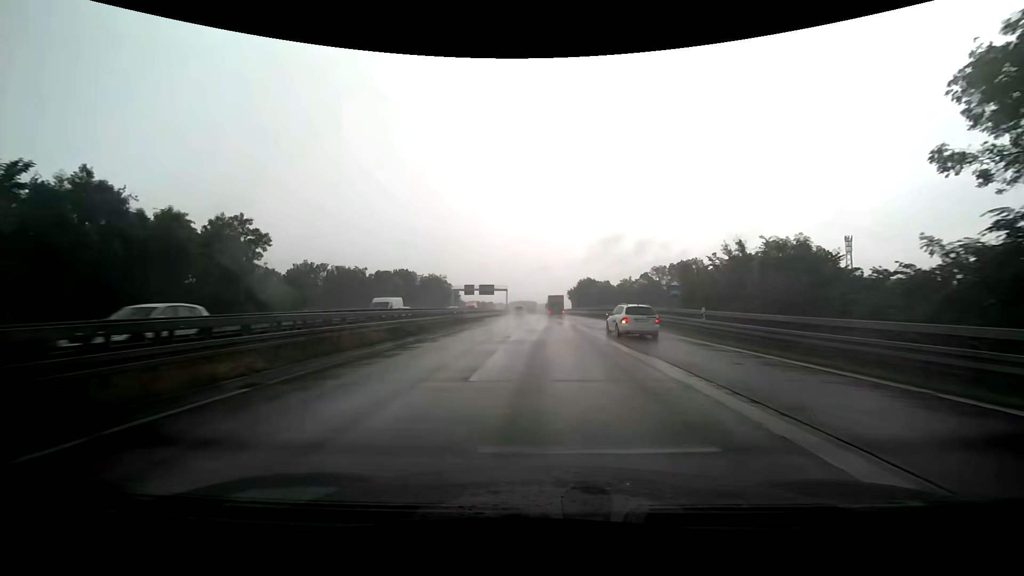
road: trunk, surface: asphalt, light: Day
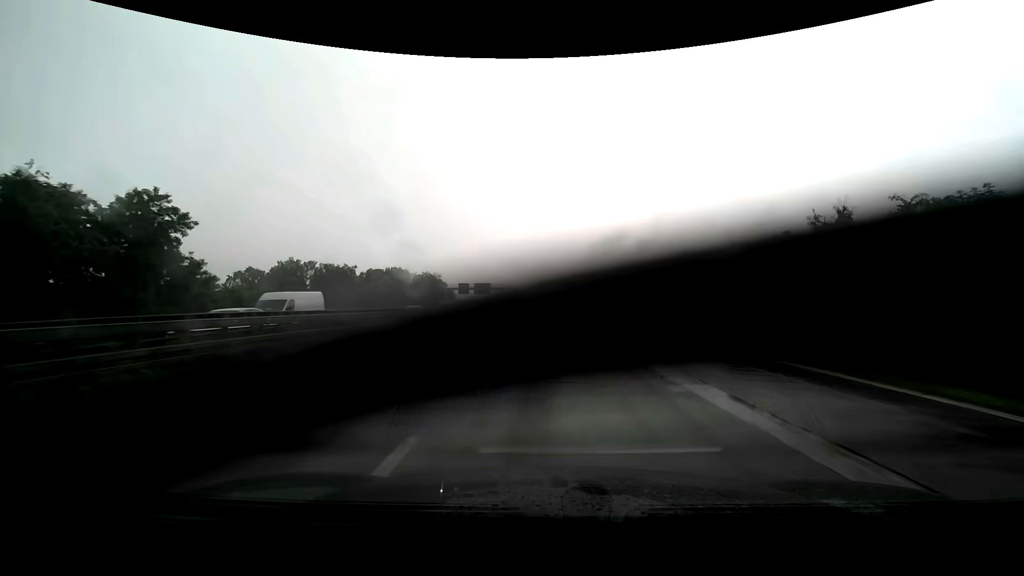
(0.0, +10.1) m; 0°
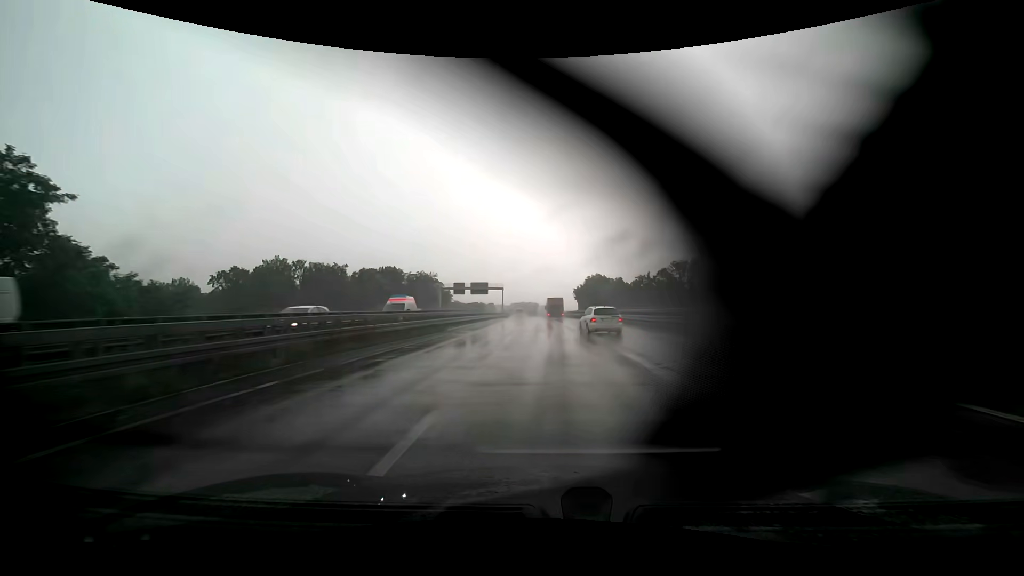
(0.0, +10.1) m; 0°
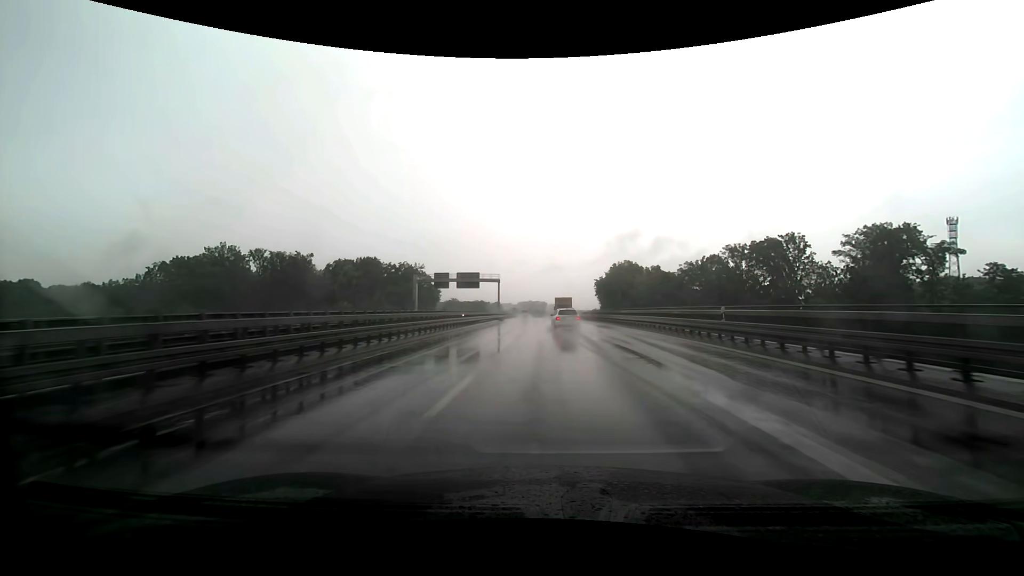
(-0.3, +31.1) m; -1°
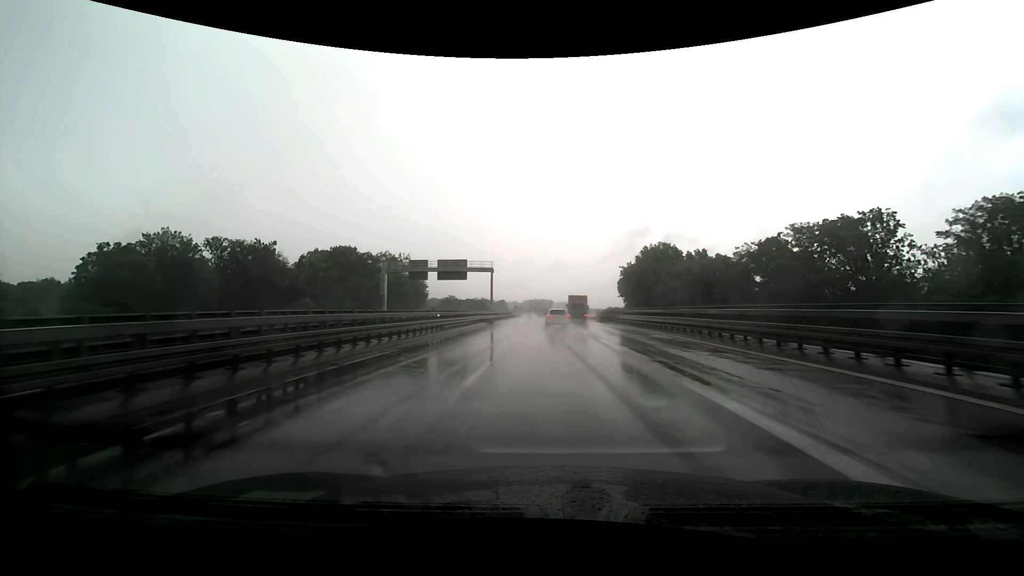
(-0.1, +22.1) m; -1°
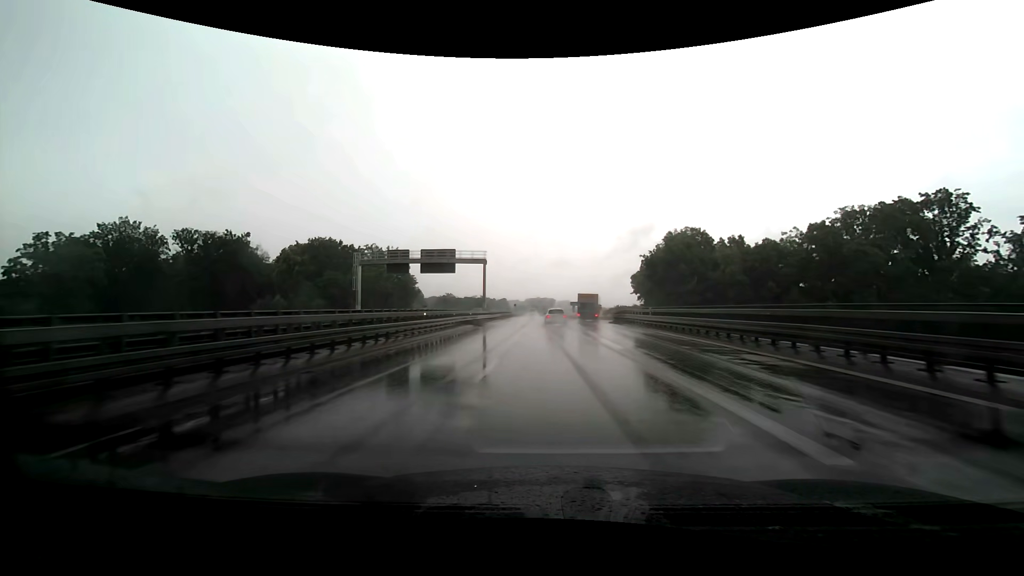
(0.0, +11.4) m; 0°
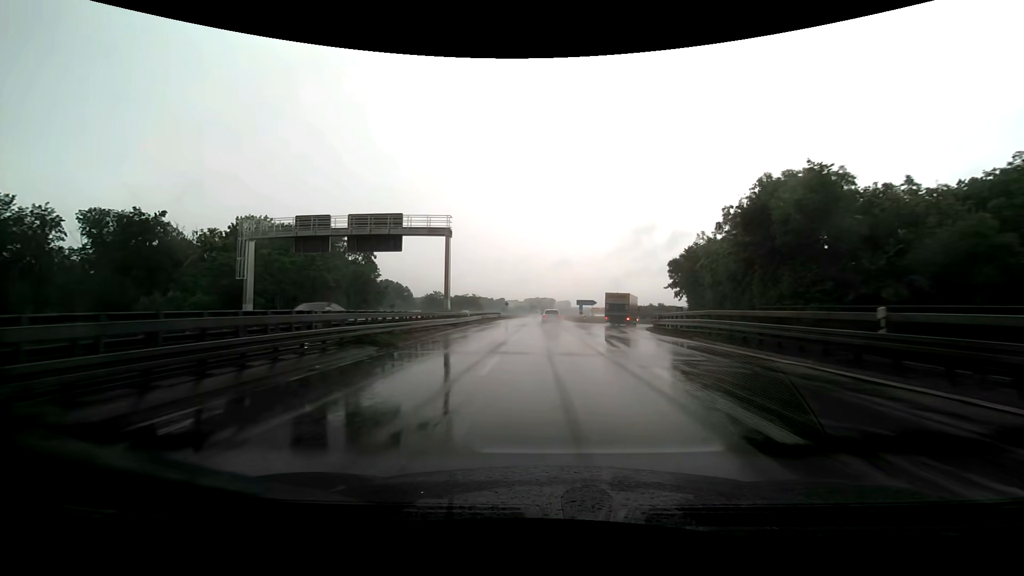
(0.0, +23.3) m; 0°
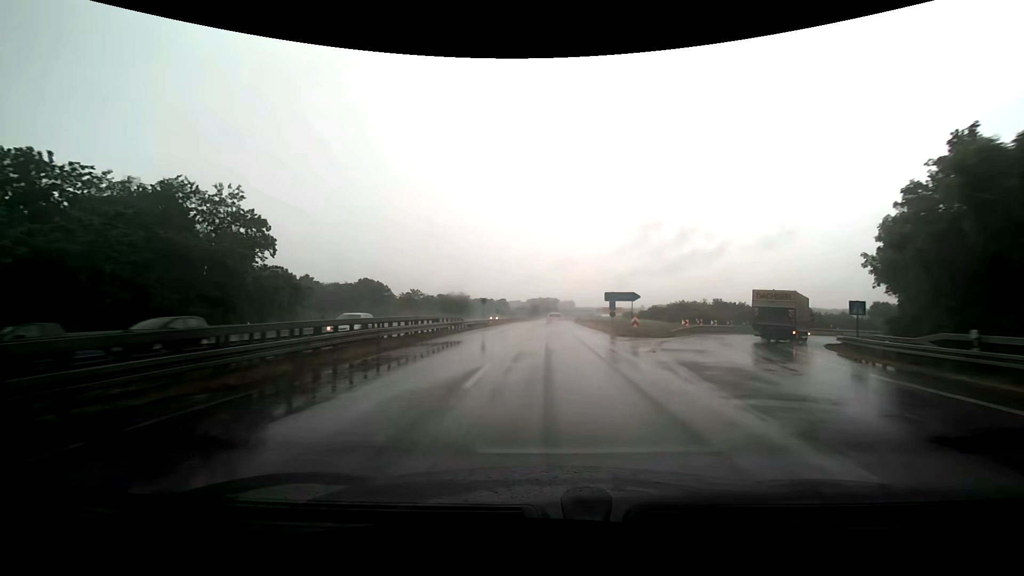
(-0.1, +37.2) m; 0°
(0, +10) (0, +20) (0, +30) (0, +40) (0, +50) (0, +60) (+1, +70) (+1, +80) (+1, +90) (+2, +100) m
